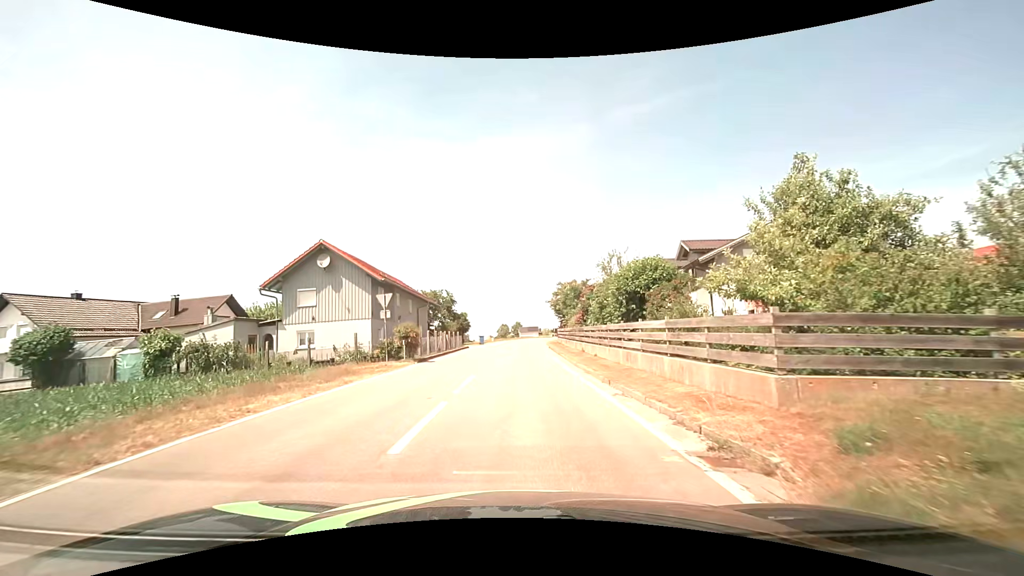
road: tertiary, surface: asphalt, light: Day
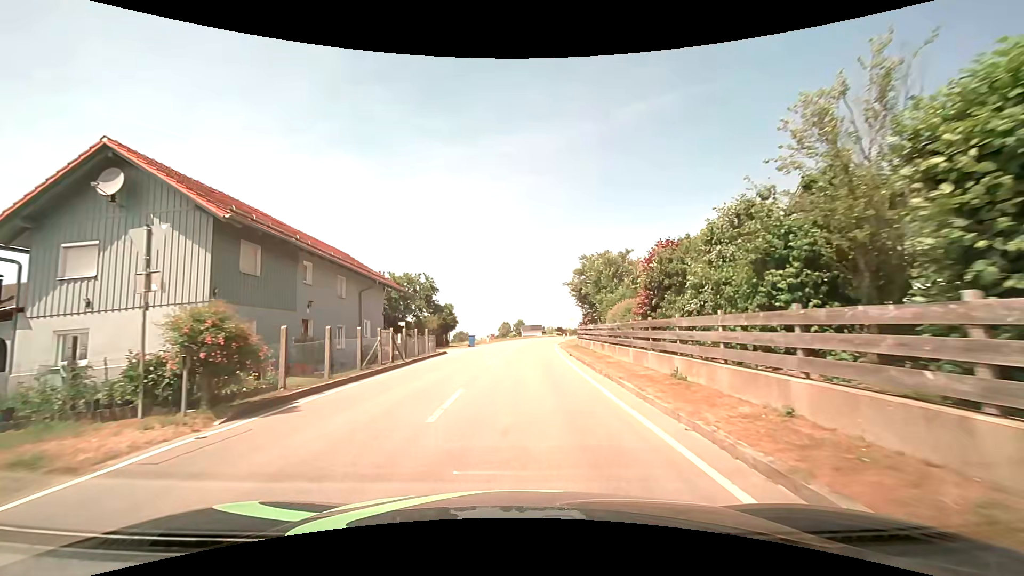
(0.0, +15.7) m; 0°
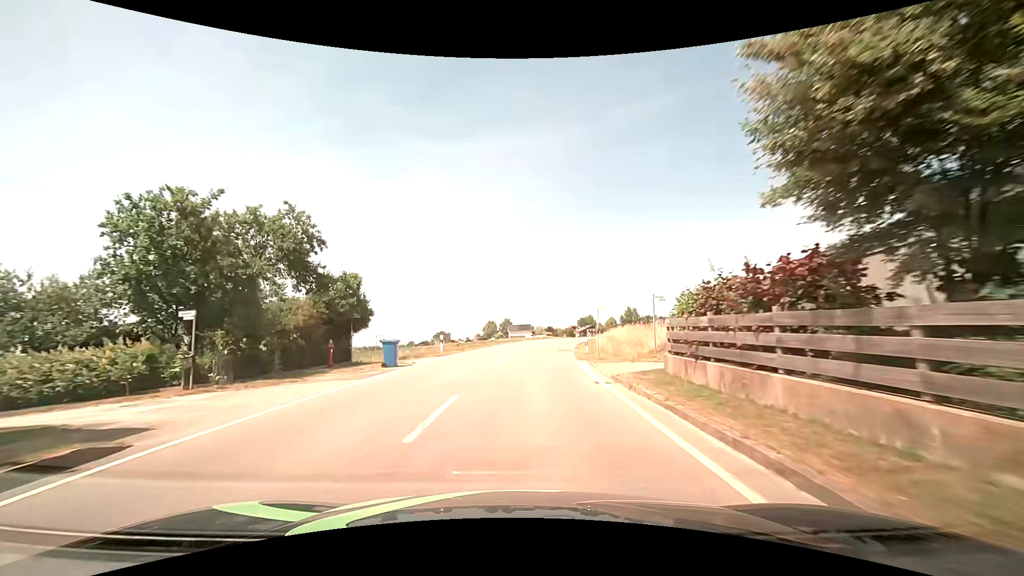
(+0.3, +24.9) m; +2°
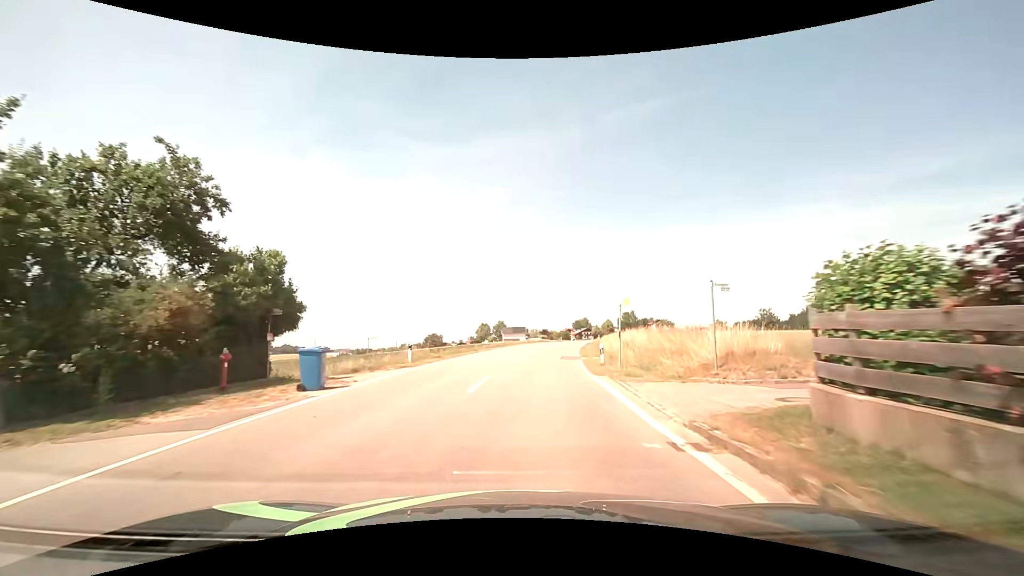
(0.0, +6.9) m; 0°
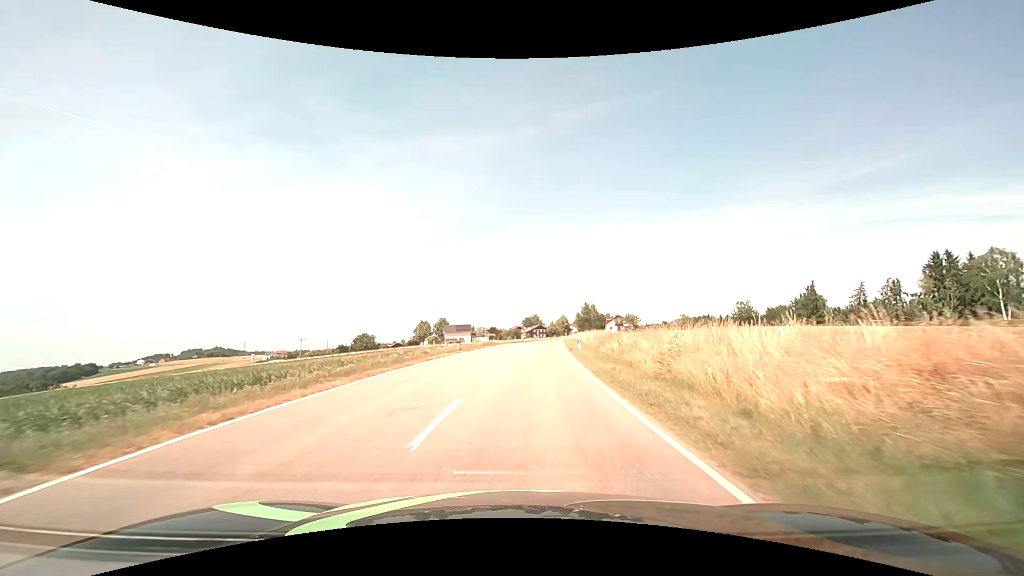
(+1.7, +29.2) m; +6°
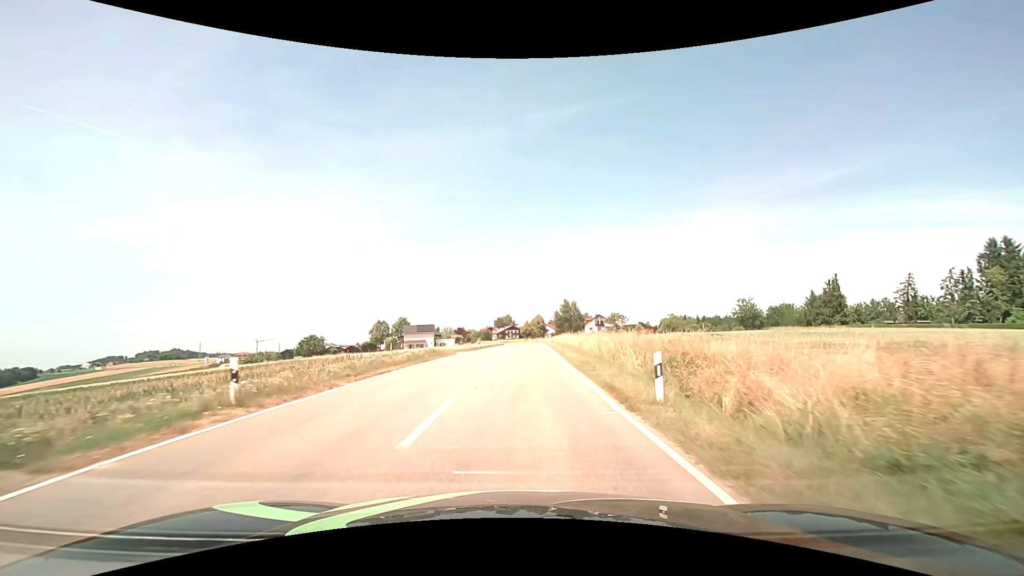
(+0.9, +23.2) m; +3°
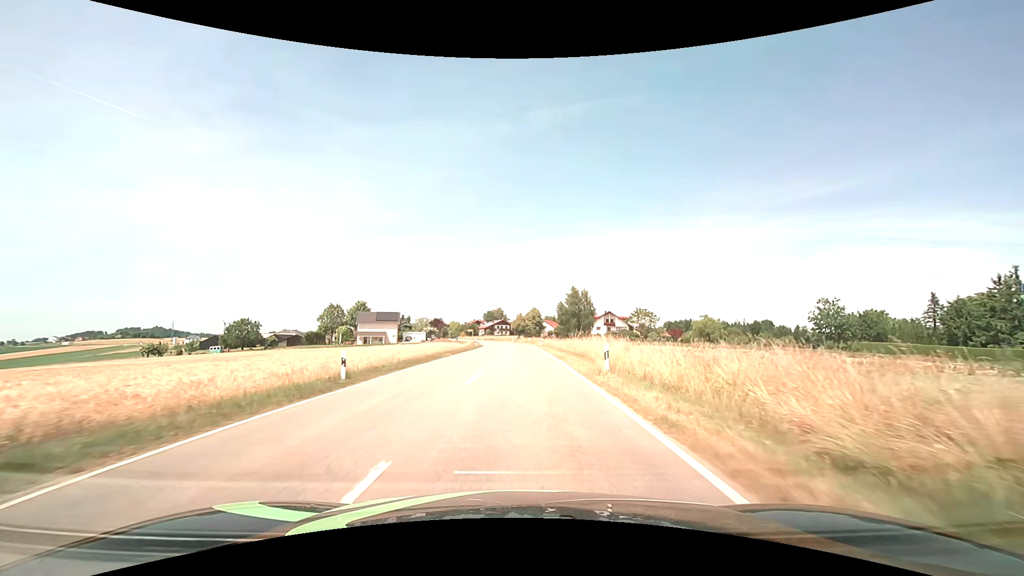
(+0.7, +40.1) m; +1°
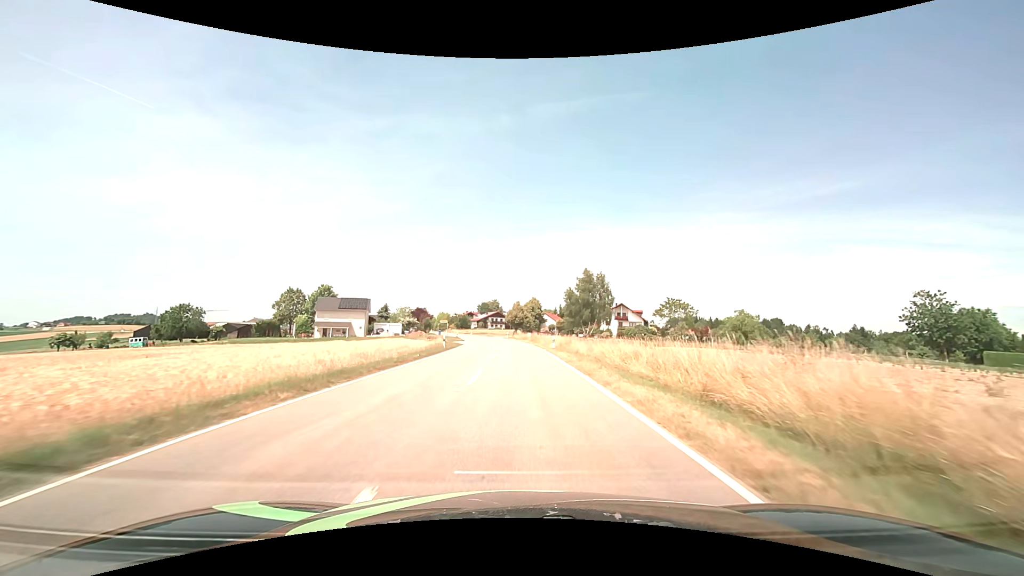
(+0.1, +24.7) m; 0°
(0, +10) (0, +20) (0, +30) (0, +40) (-1, +50) (-1, +60) (-3, +70) (-4, +80) (-6, +90) (-8, +99) m
